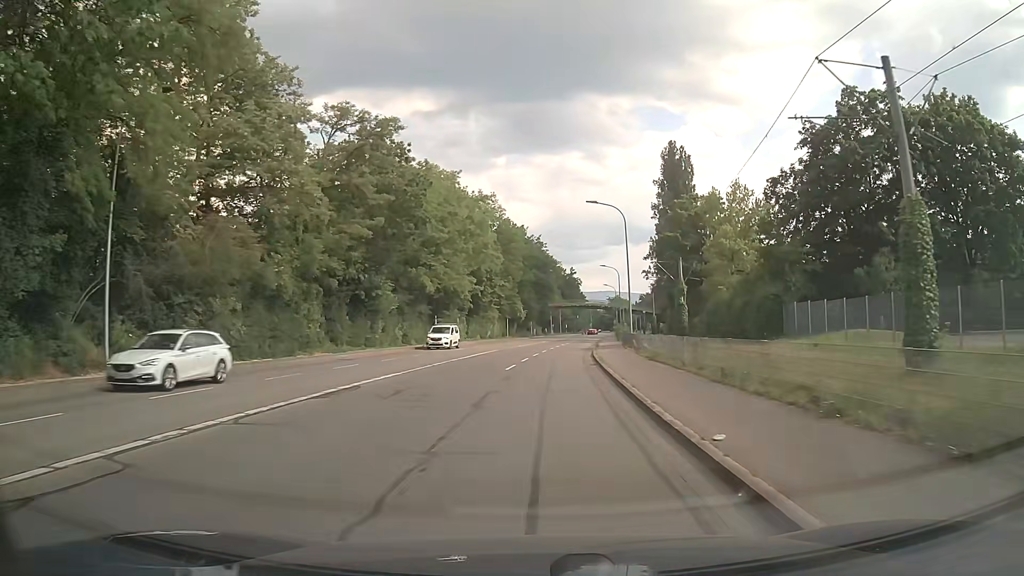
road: secondary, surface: asphalt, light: Day
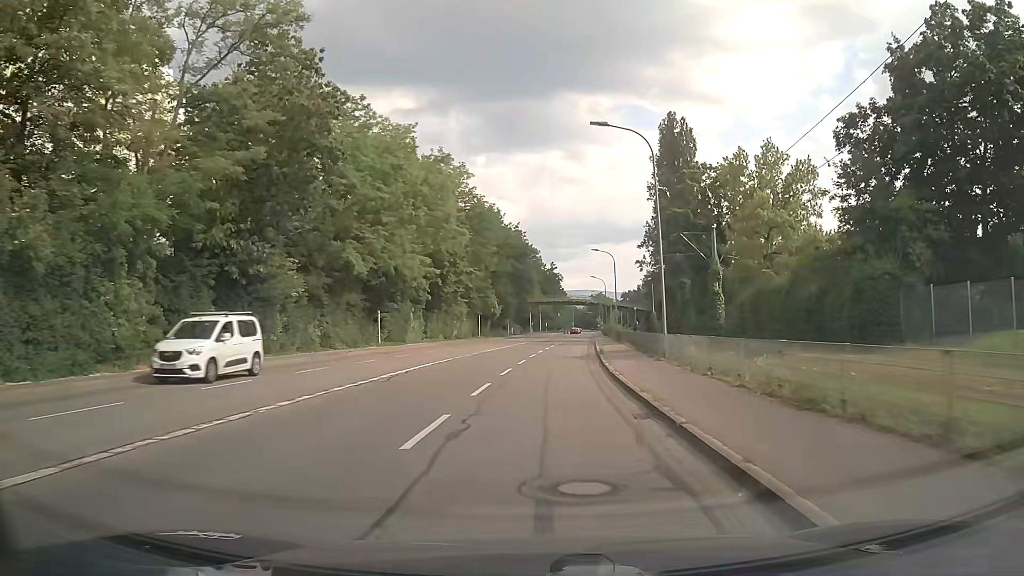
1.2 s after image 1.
(+0.3, +15.9) m; +2°
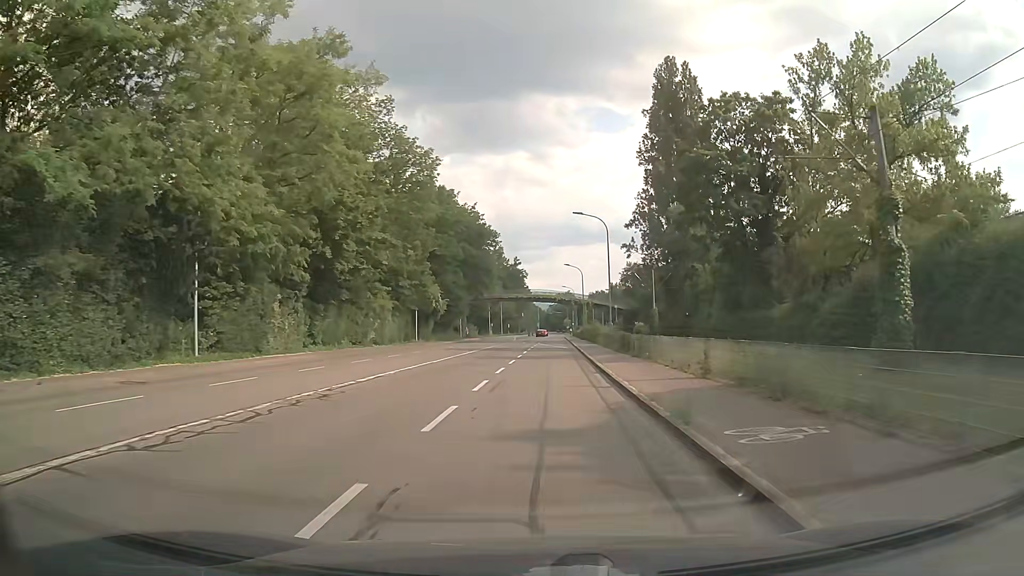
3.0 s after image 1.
(+0.6, +23.0) m; +3°
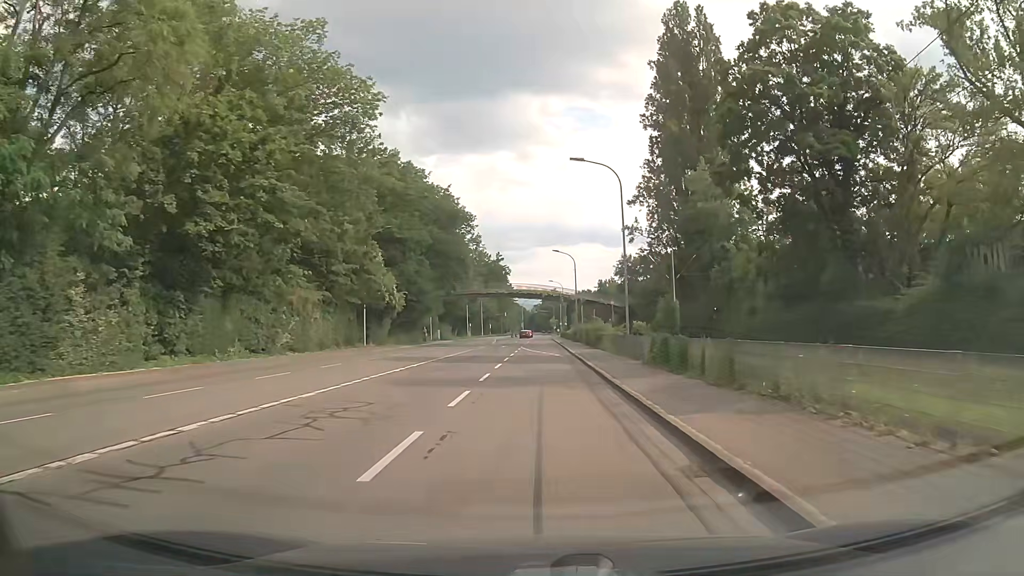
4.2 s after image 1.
(+0.2, +15.0) m; +2°
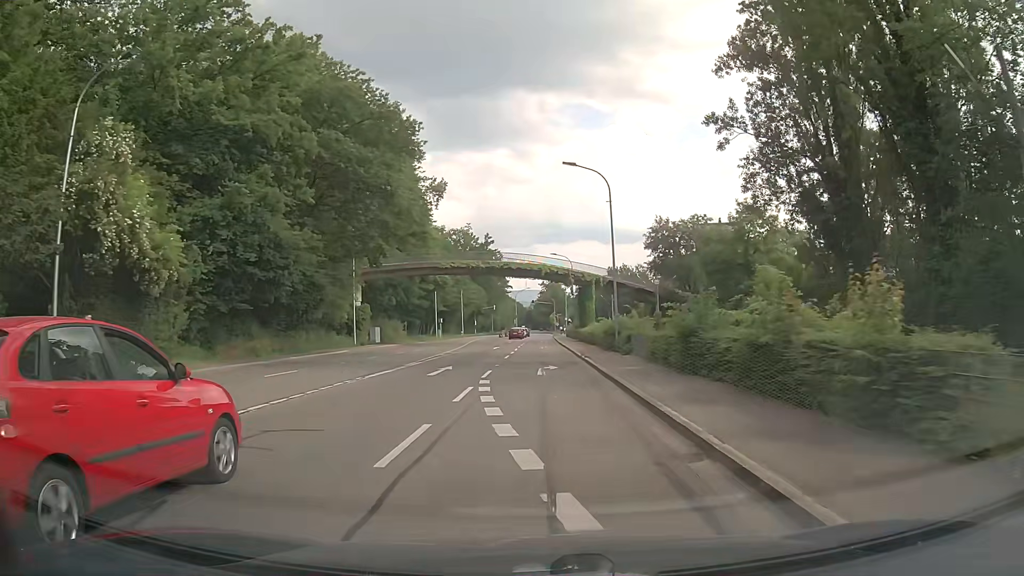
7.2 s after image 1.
(+0.4, +35.6) m; 0°
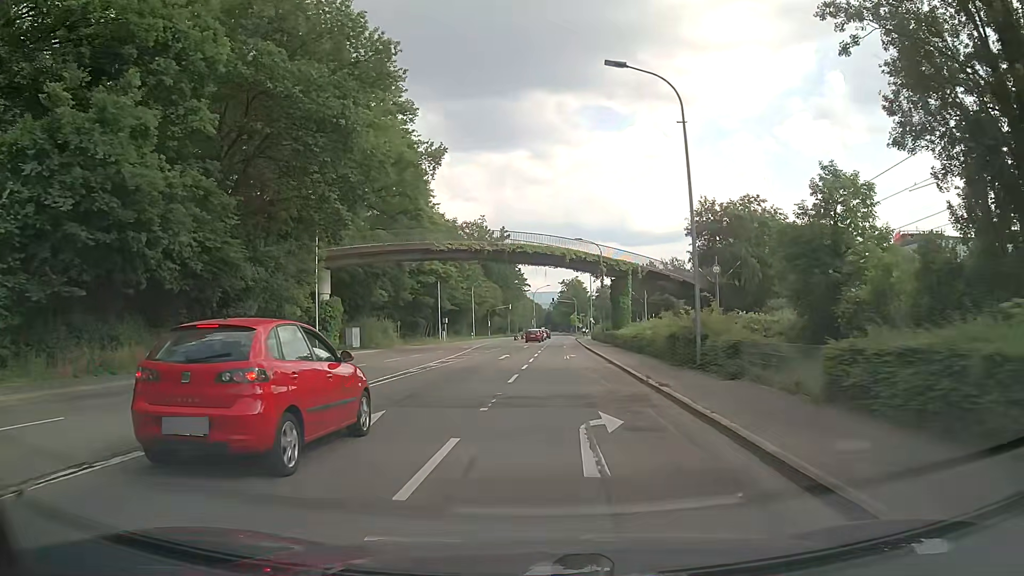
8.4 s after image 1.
(-0.1, +13.3) m; -1°
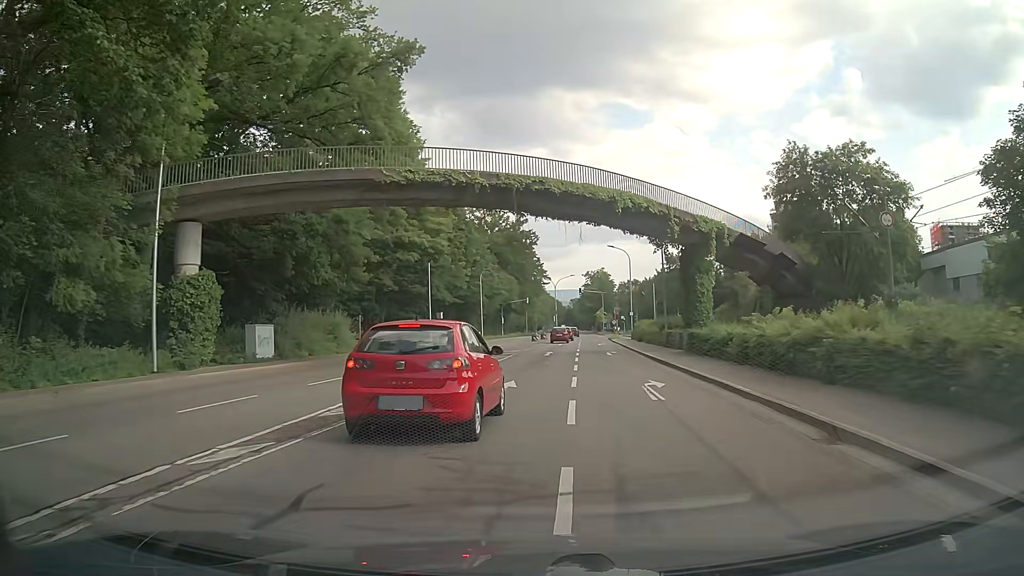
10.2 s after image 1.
(-0.5, +19.7) m; -1°
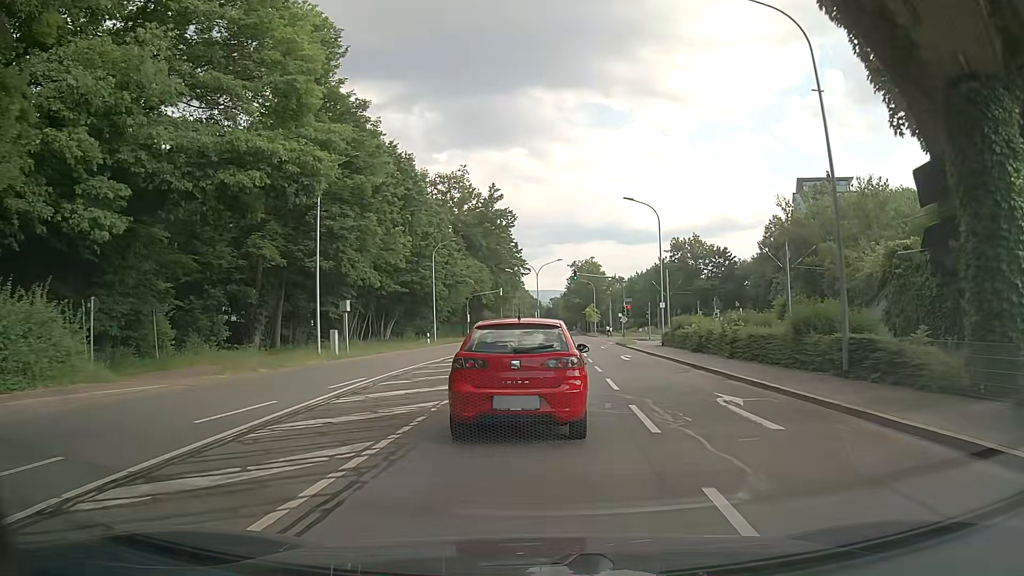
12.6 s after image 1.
(-0.3, +25.1) m; +1°
(0, +10) (0, +20) (+1, +30) (+1, +40) (+1, +50) (+2, +60) (+2, +70) (+3, +80) (+3, +90) (+4, +100) m
